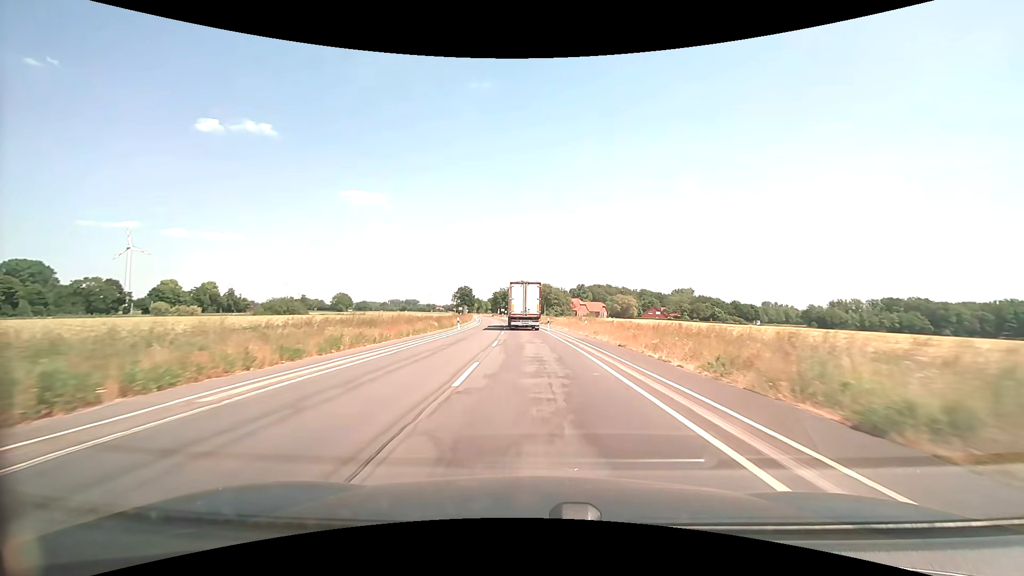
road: secondary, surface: asphalt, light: Day
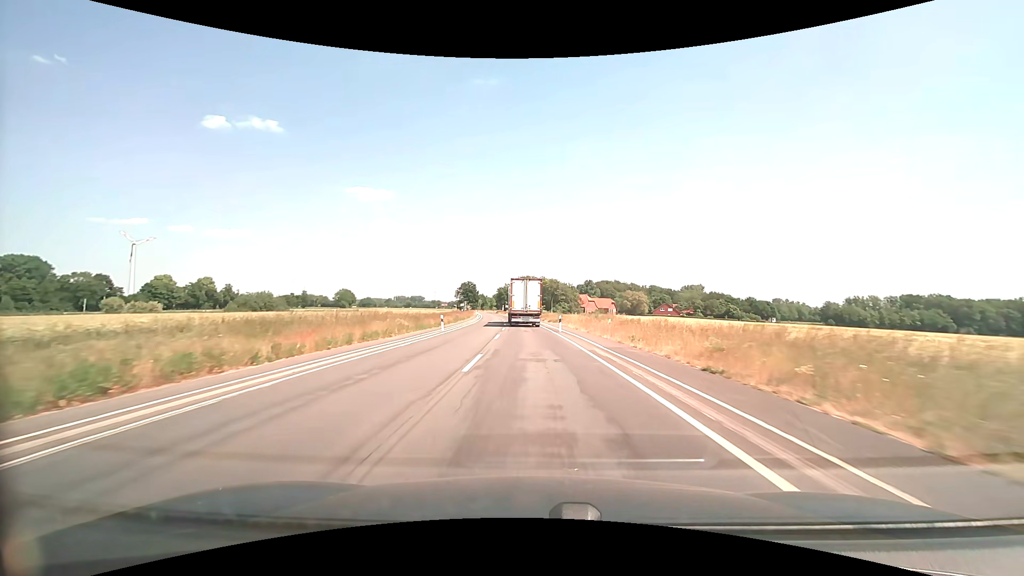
(-0.1, +10.4) m; -1°
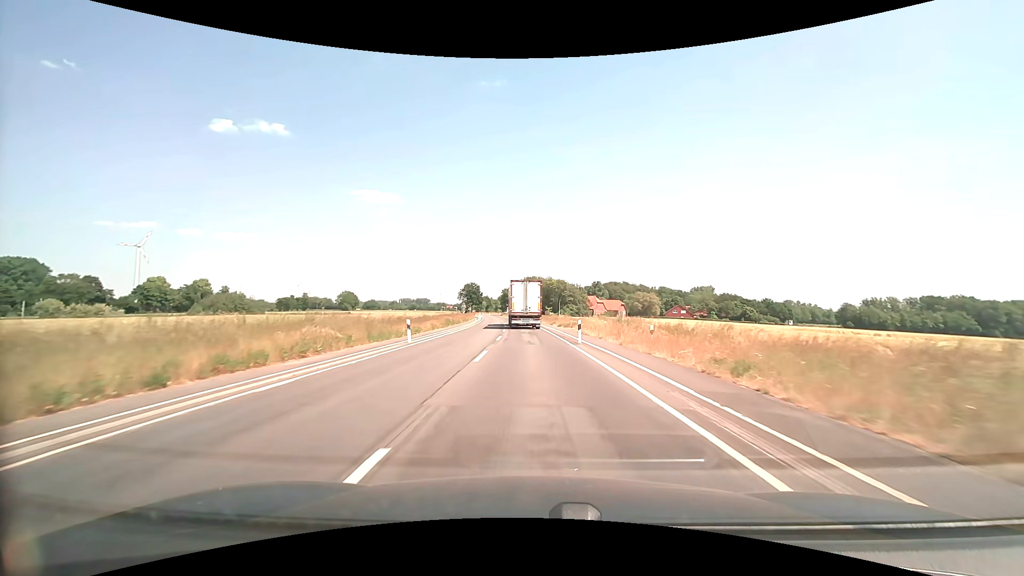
(-0.1, +10.4) m; -1°
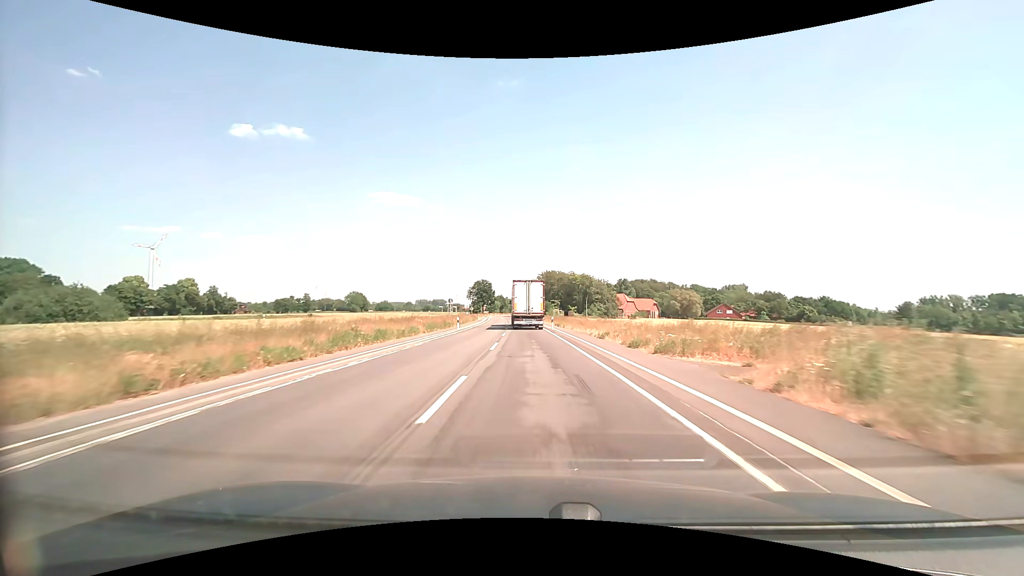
(-0.6, +30.7) m; -2°
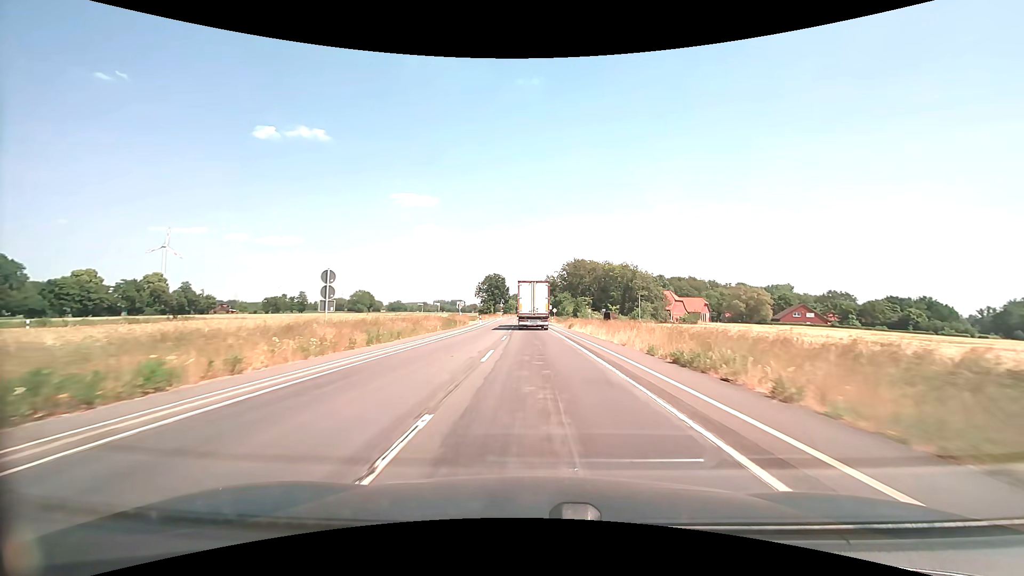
(-0.9, +40.1) m; -2°
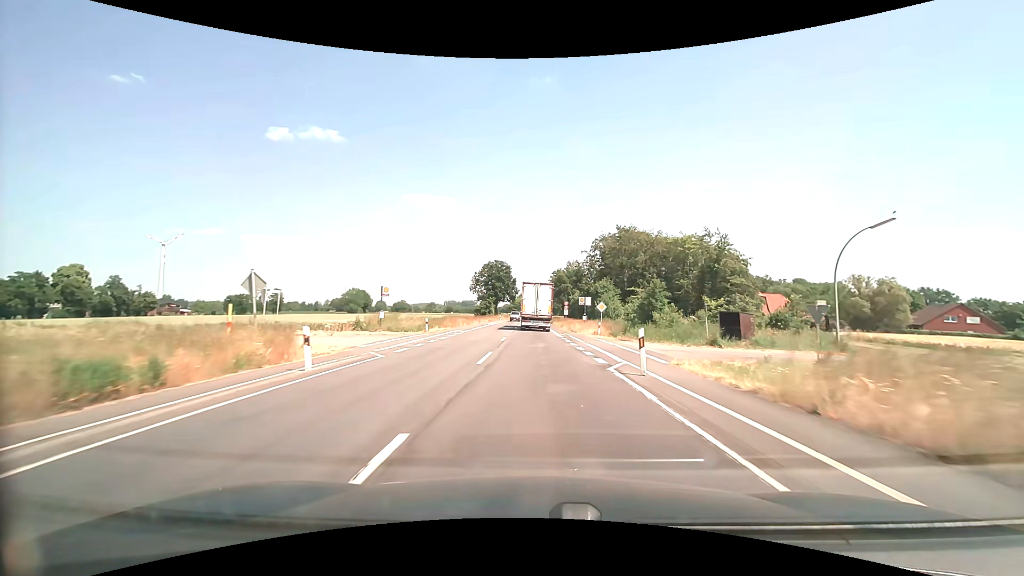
(-0.7, +49.0) m; -1°
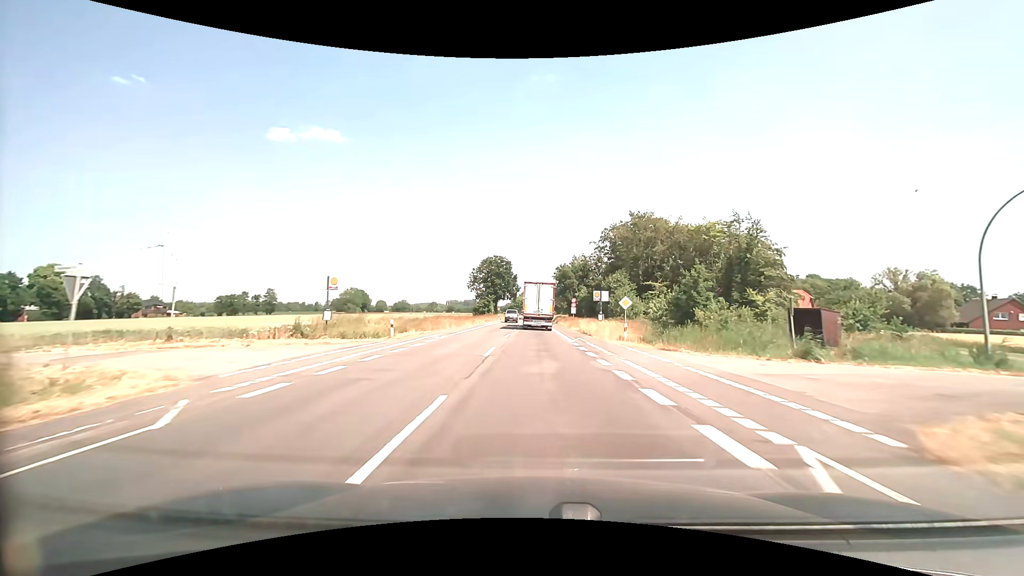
(0.0, +9.7) m; 0°
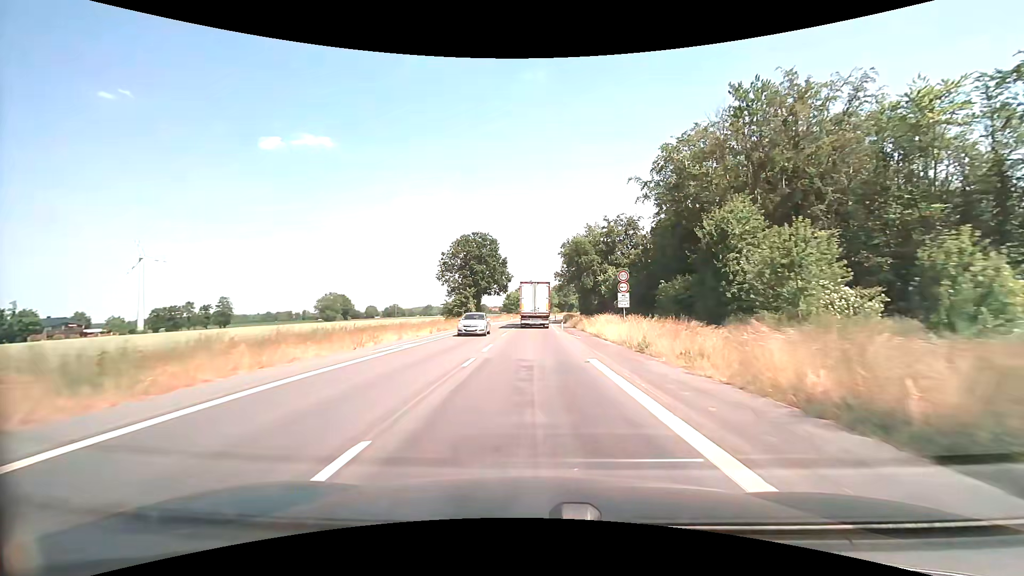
(+0.1, +38.4) m; 0°
(0, +10) (0, +20) (0, +30) (0, +40) (0, +50) (0, +60) (+1, +70) (+1, +80) (+1, +90) (+2, +100) m
